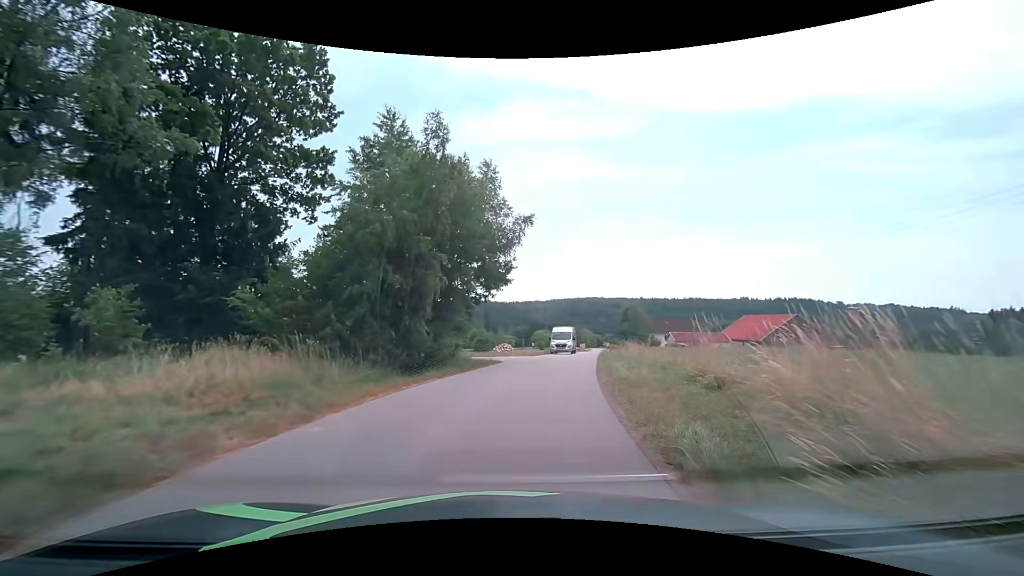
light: Day
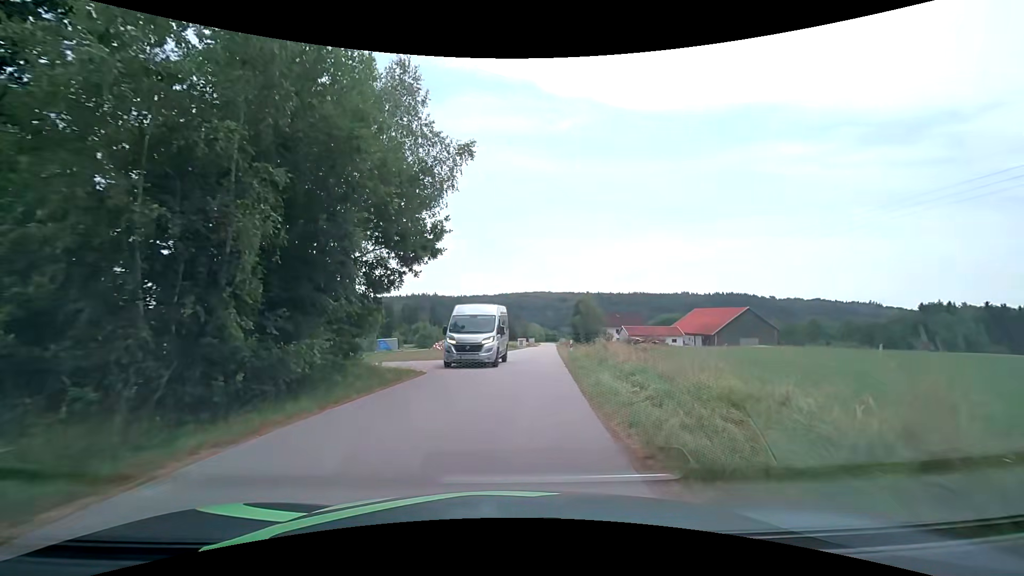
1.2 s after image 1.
(+0.5, +8.6) m; +6°
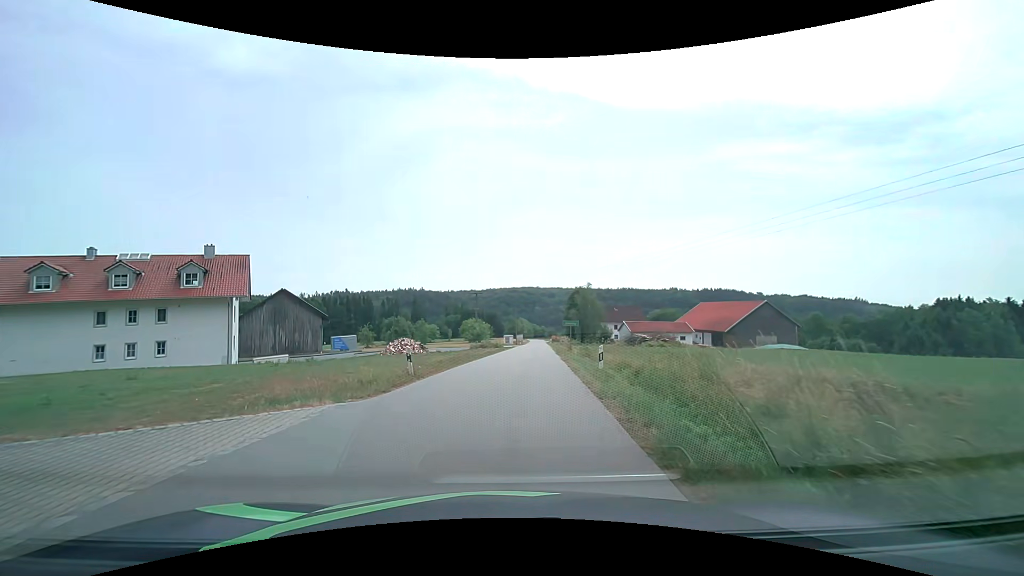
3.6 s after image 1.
(+0.9, +16.2) m; +2°
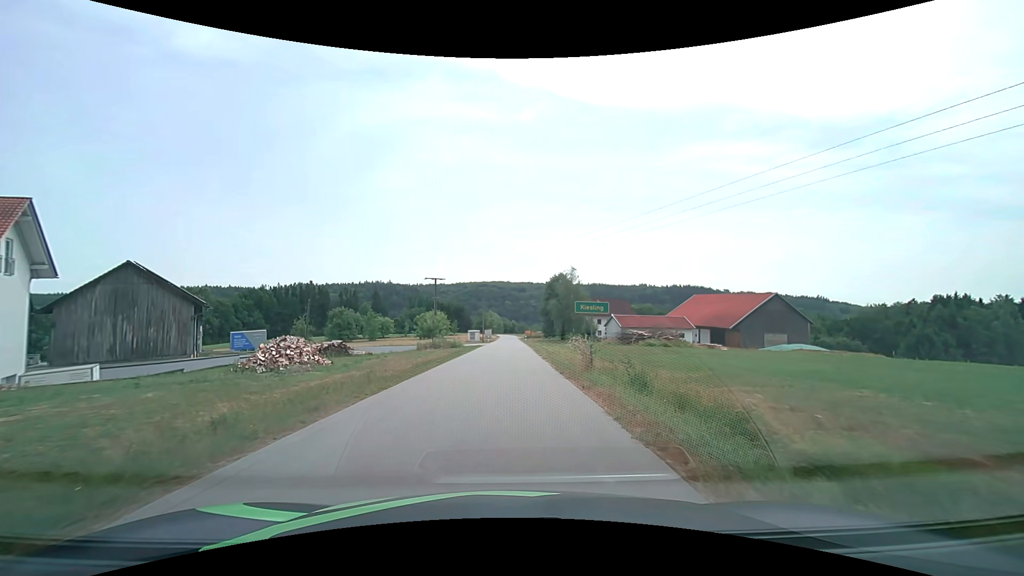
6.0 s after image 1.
(+0.6, +18.6) m; +3°
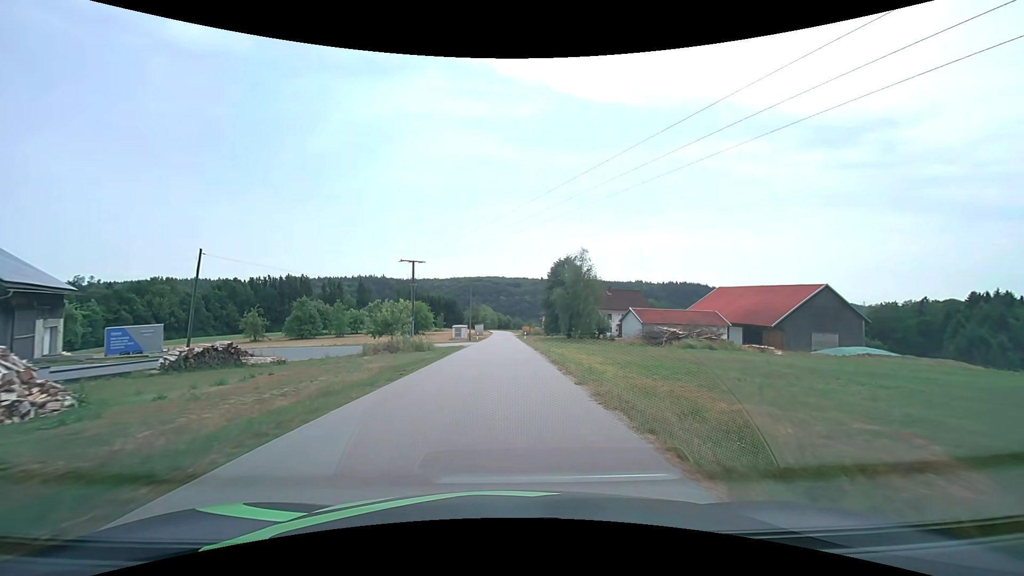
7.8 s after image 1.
(+0.1, +16.5) m; +1°
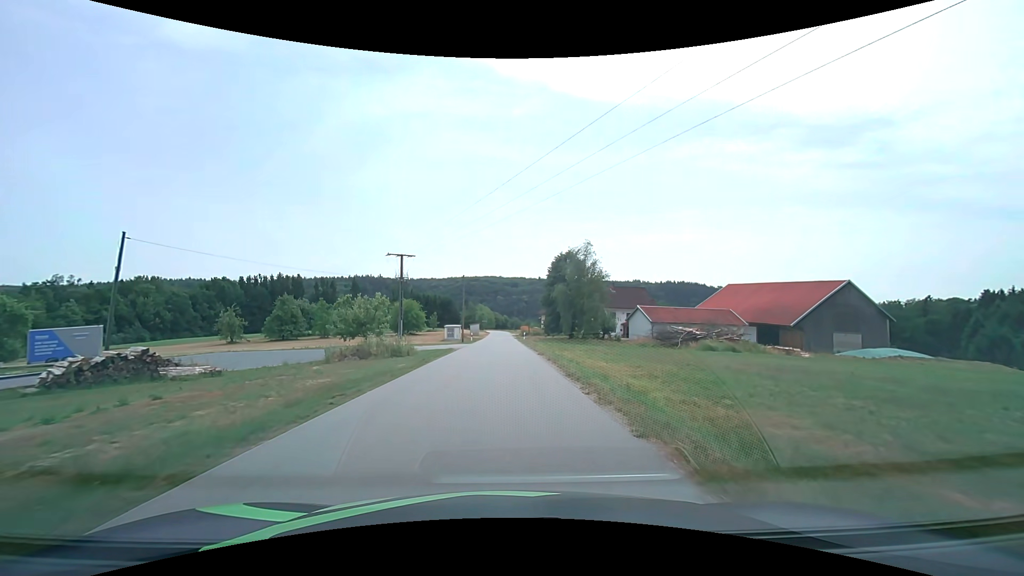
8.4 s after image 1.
(0.0, +5.9) m; 0°
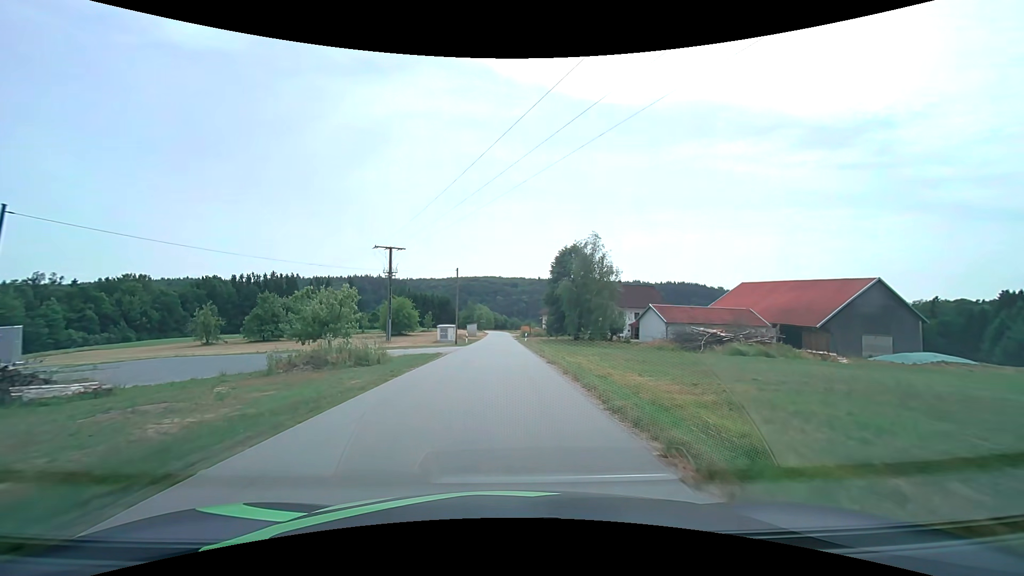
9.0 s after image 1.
(0.0, +5.9) m; 0°
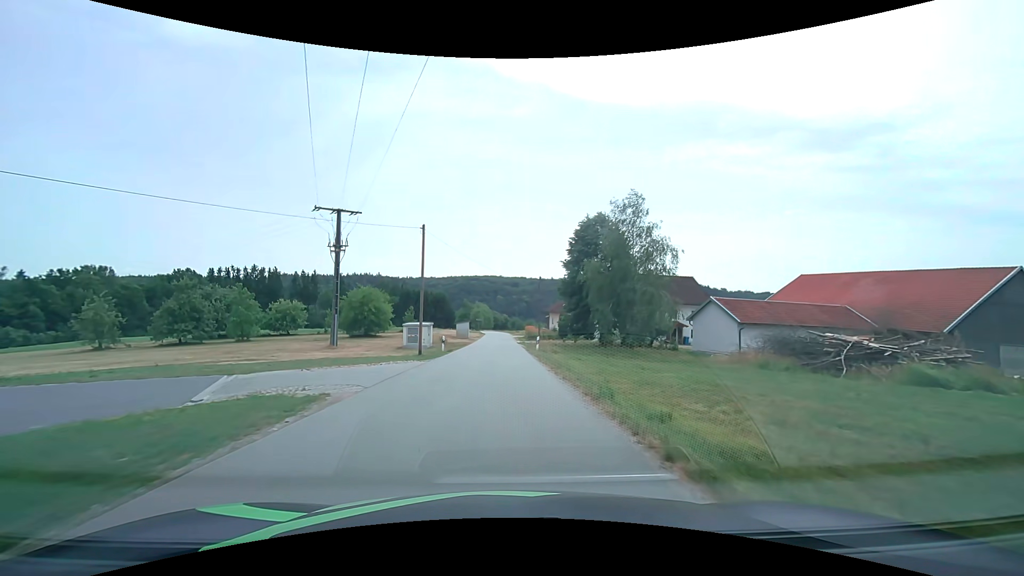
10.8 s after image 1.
(0.0, +18.2) m; 0°
(0, +10) (0, +20) (0, +30) (0, +40) (0, +50) (0, +60) (0, +70) (0, +80) (-1, +90) (-1, +100) m
